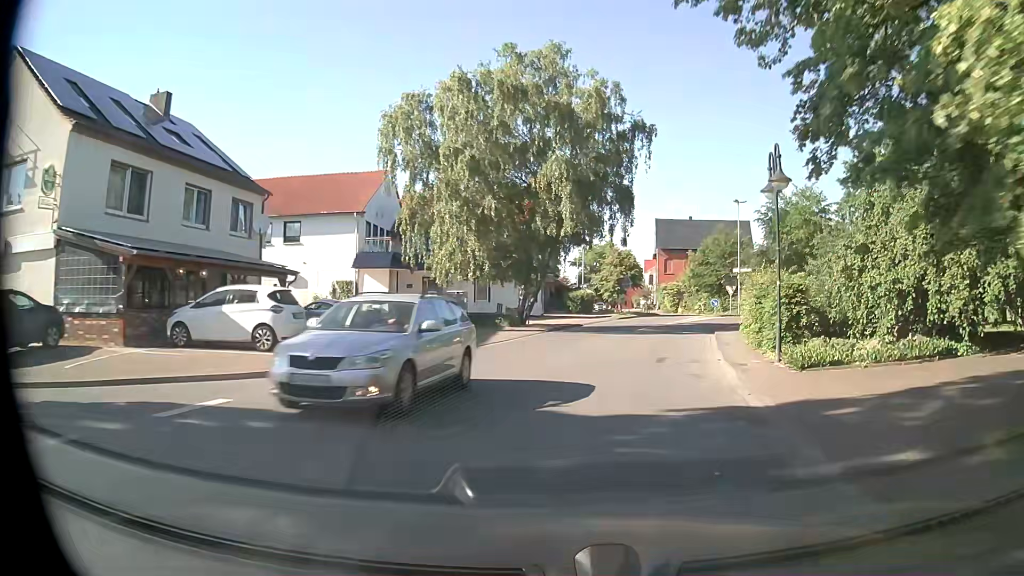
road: secondary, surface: asphalt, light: Day
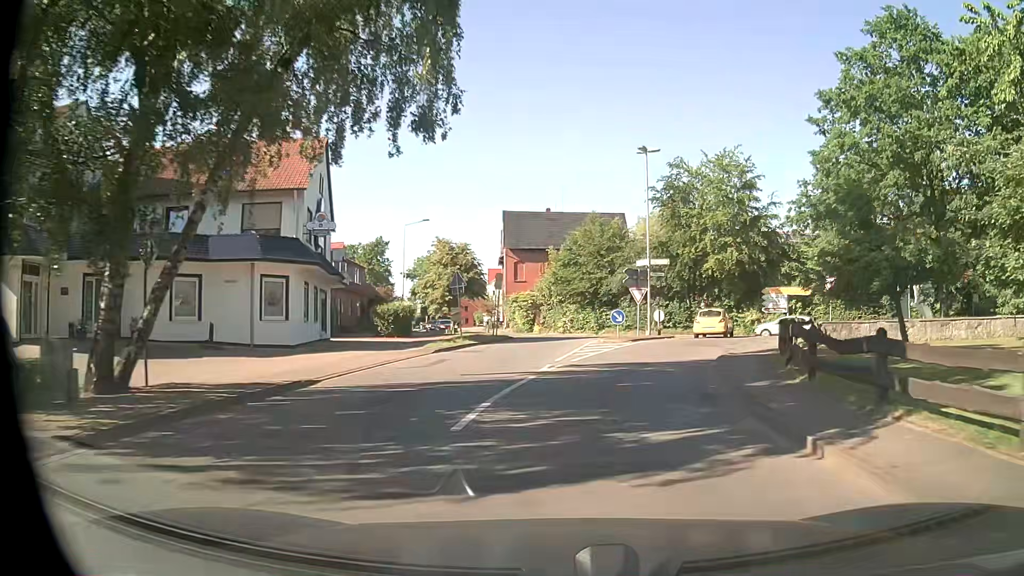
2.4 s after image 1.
(+2.7, +23.1) m; +13°
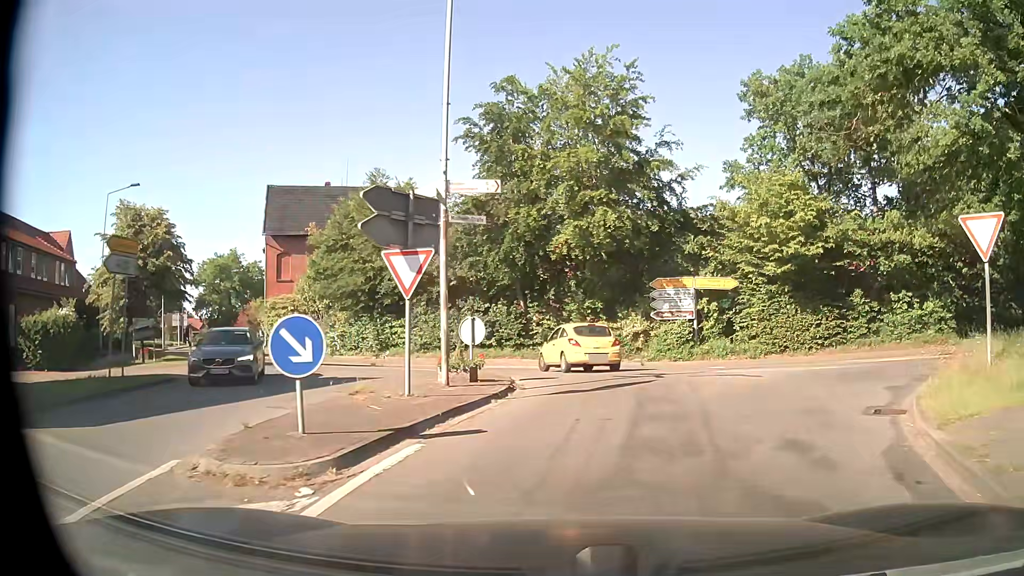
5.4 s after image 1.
(+2.8, +21.1) m; +17°
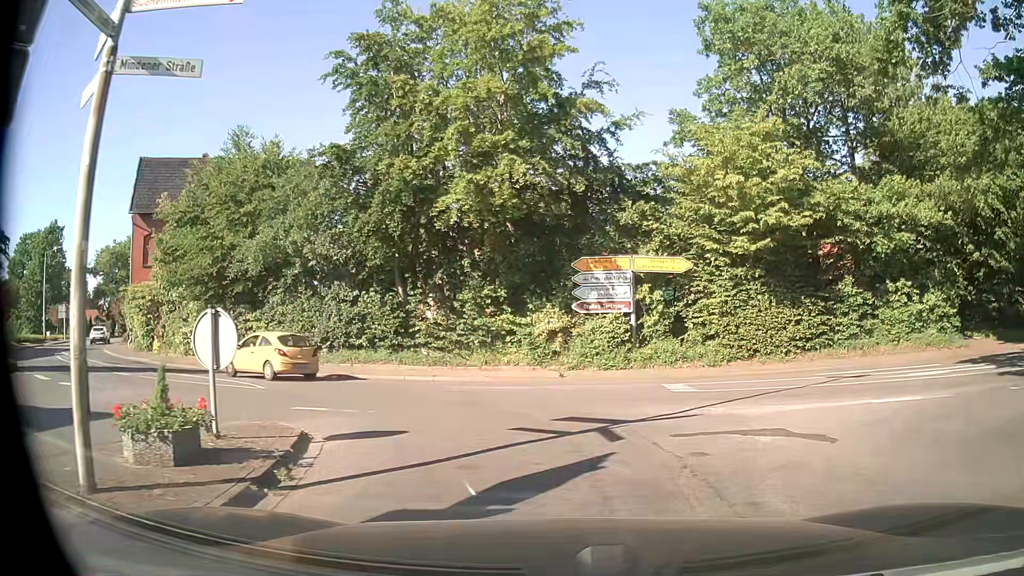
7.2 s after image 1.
(+0.4, +7.9) m; +8°
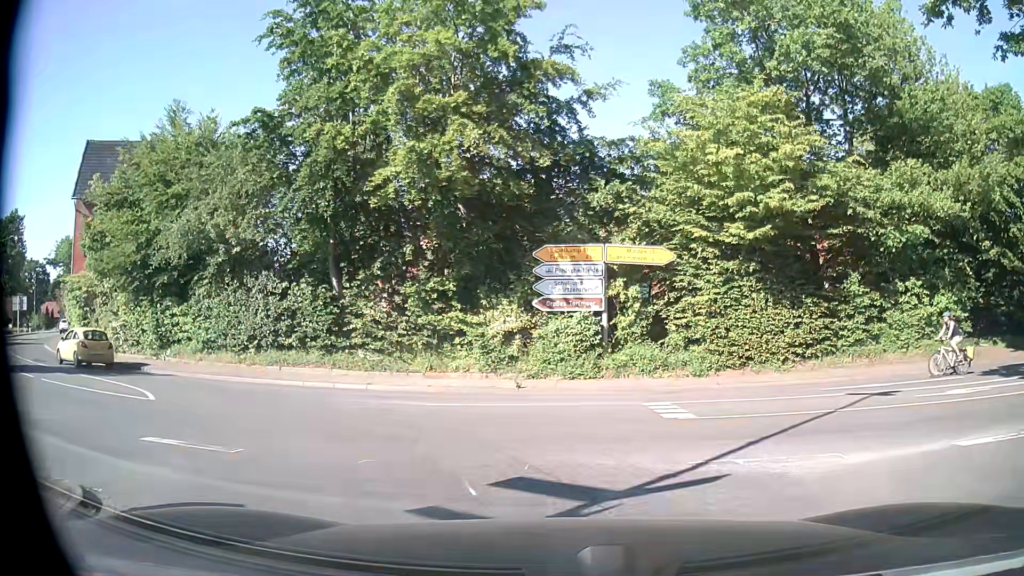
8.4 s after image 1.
(0.0, +3.4) m; +2°
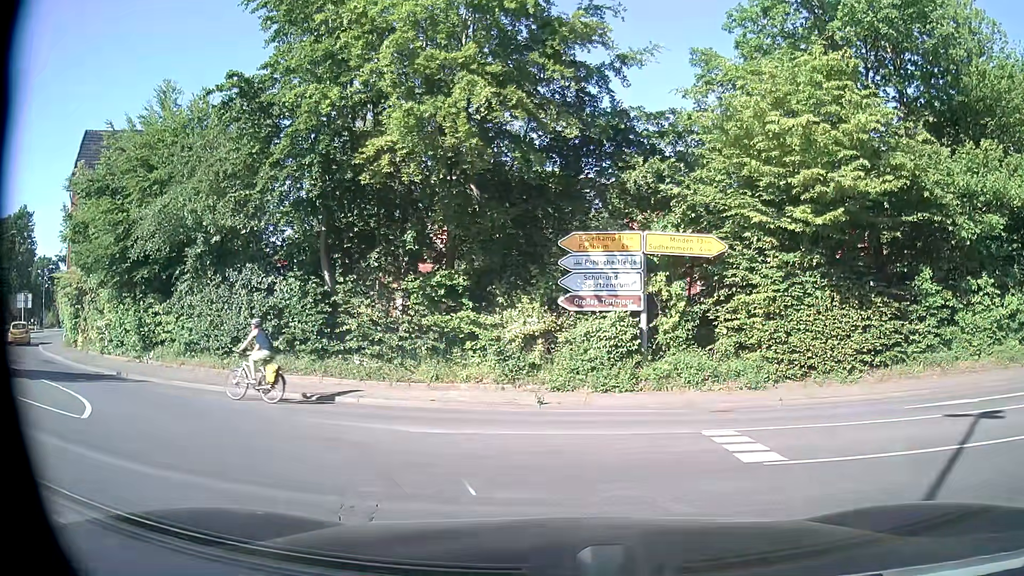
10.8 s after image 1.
(0.0, +3.0) m; +1°
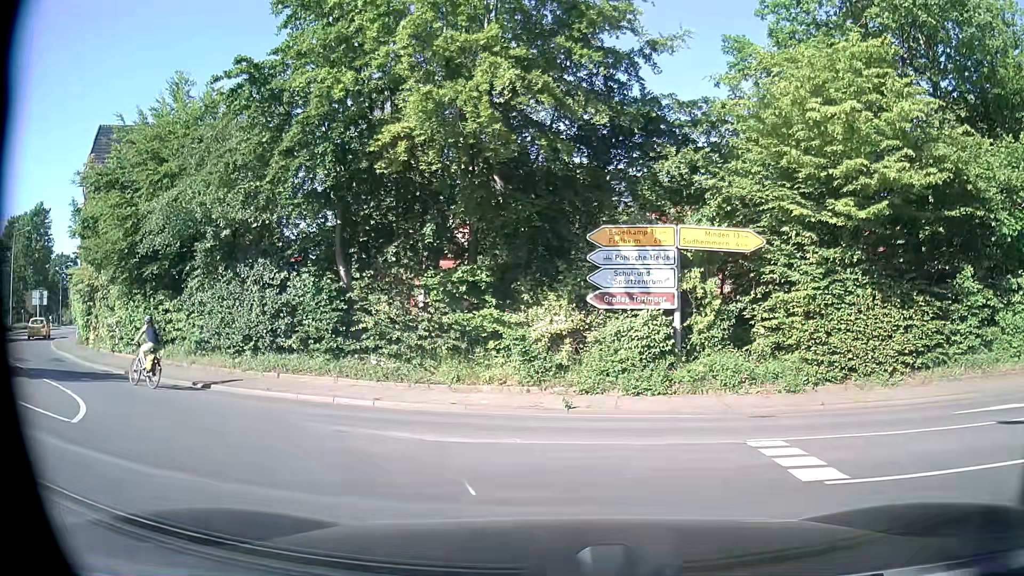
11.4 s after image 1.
(-0.1, +1.0) m; -3°
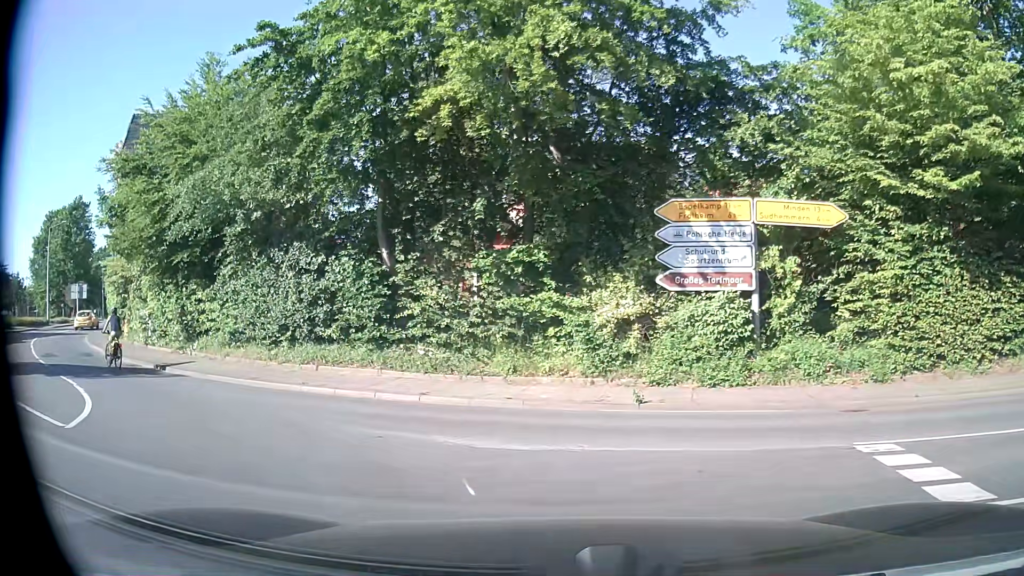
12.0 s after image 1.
(-0.1, +1.6) m; -6°
